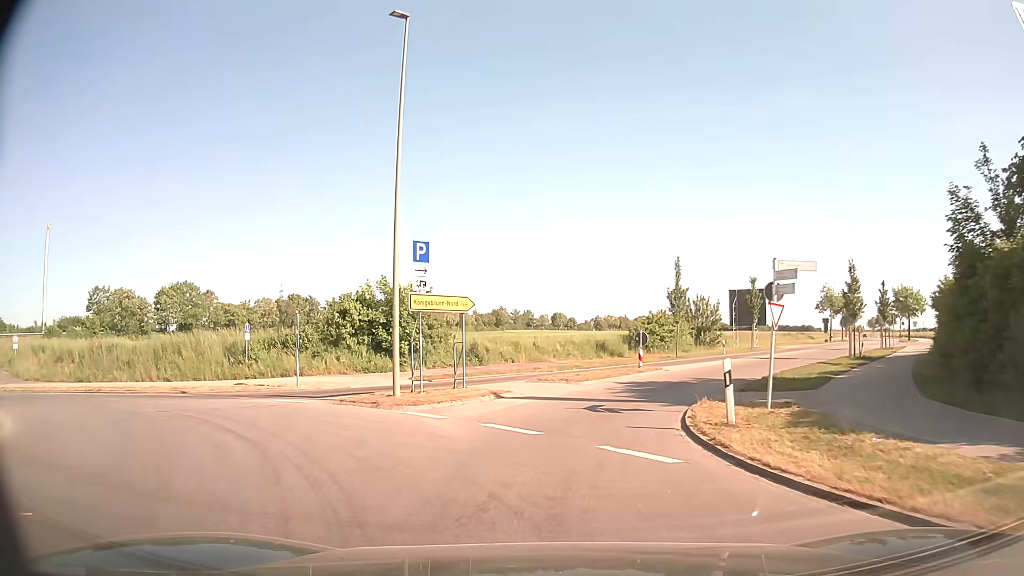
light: Day
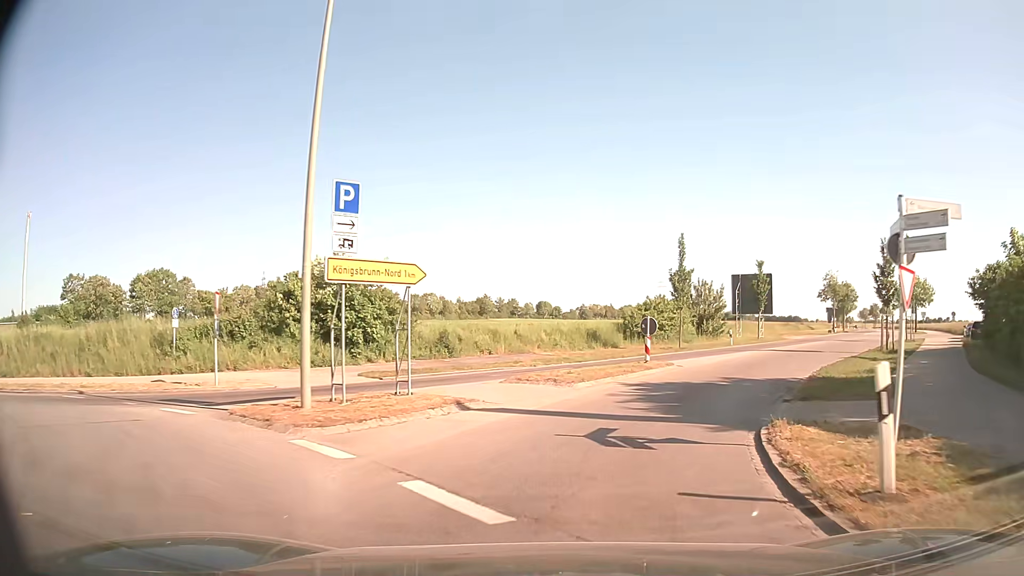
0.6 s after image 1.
(0.0, +5.8) m; +1°
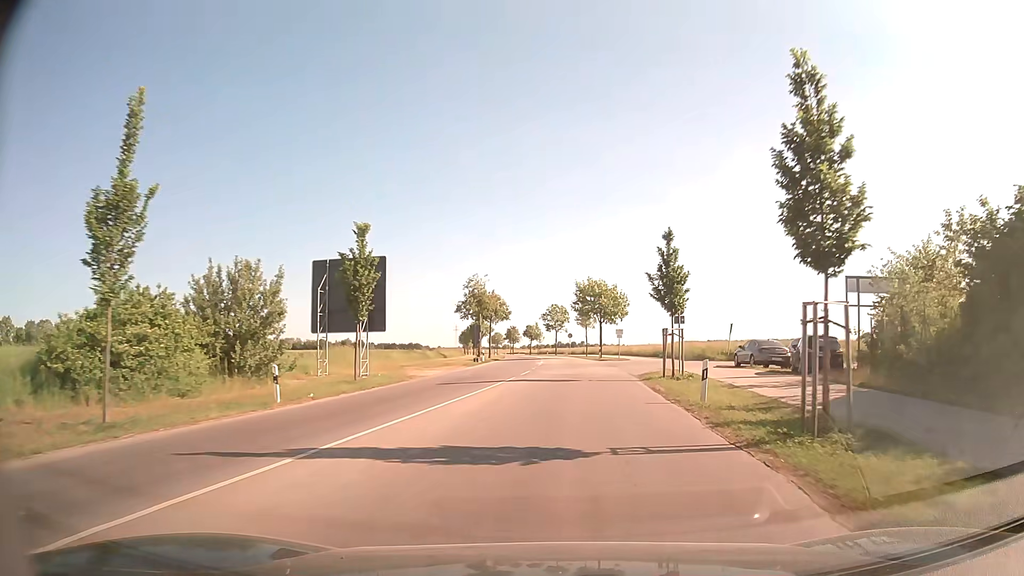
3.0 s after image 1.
(+8.1, +25.2) m; +32°
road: tertiary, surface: asphalt
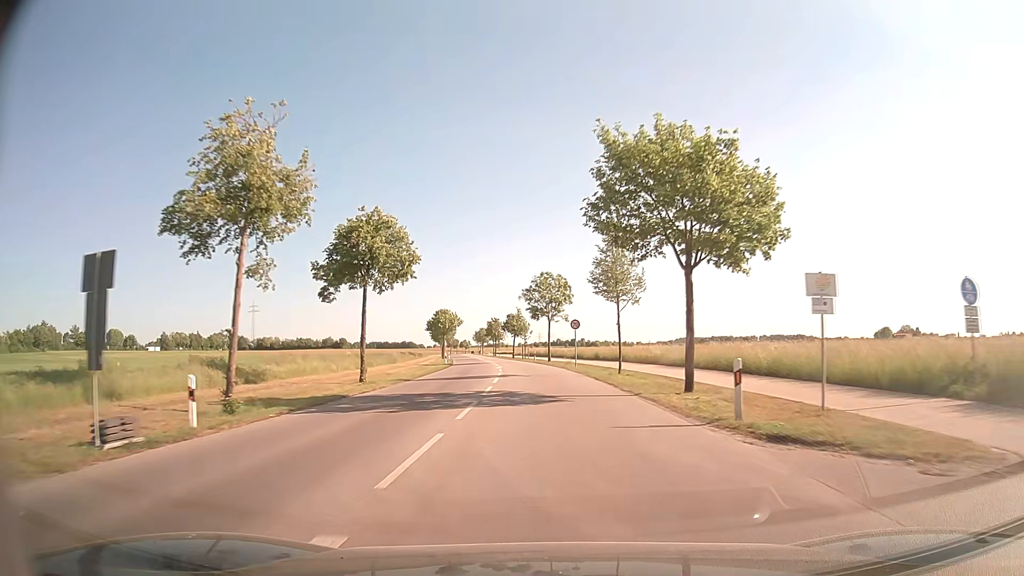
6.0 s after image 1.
(+1.5, +46.9) m; 0°
(0, +10) (0, +20) (-1, +30) (-1, +40) (-2, +50) (-3, +60) (-4, +70) (-6, +80) (-7, +90) (-8, +100) m
